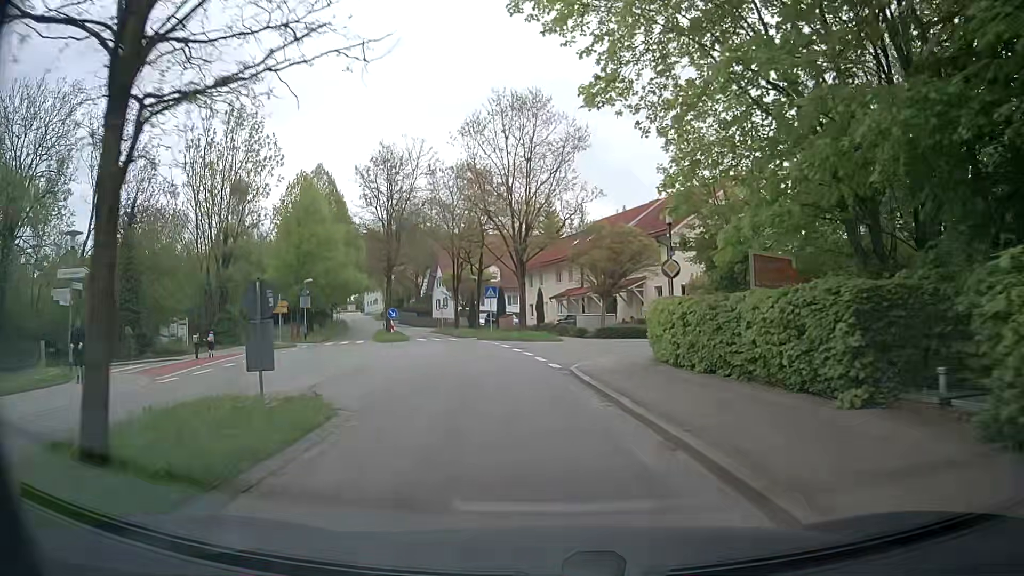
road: tertiary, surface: asphalt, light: Day
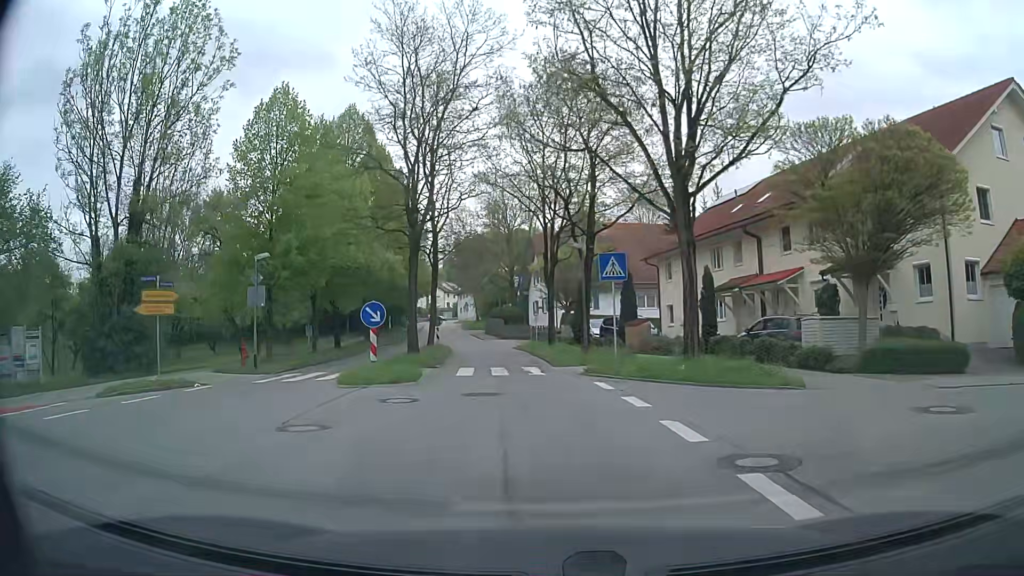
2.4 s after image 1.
(-1.6, +23.1) m; -9°
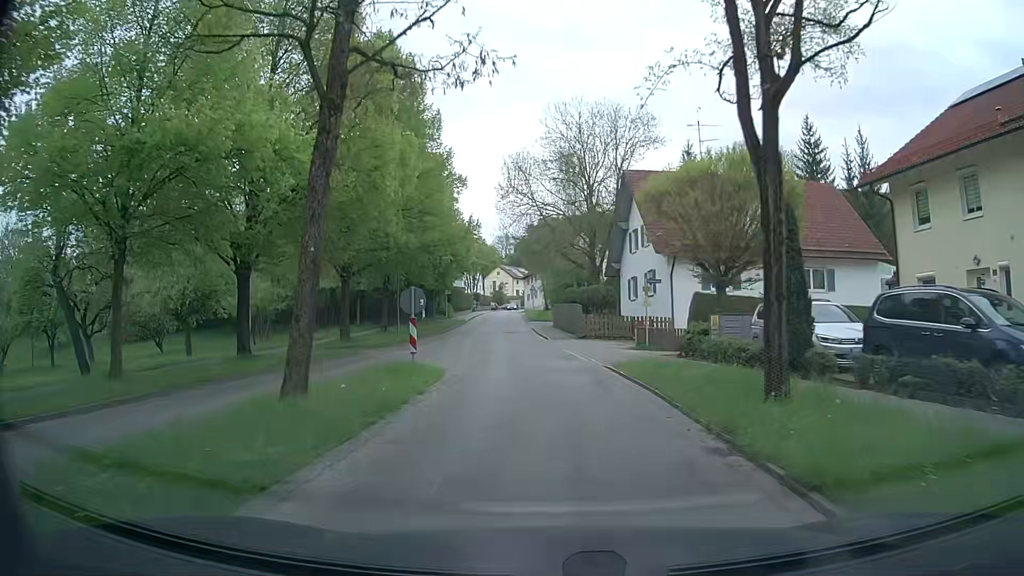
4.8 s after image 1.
(-1.4, +24.2) m; -6°
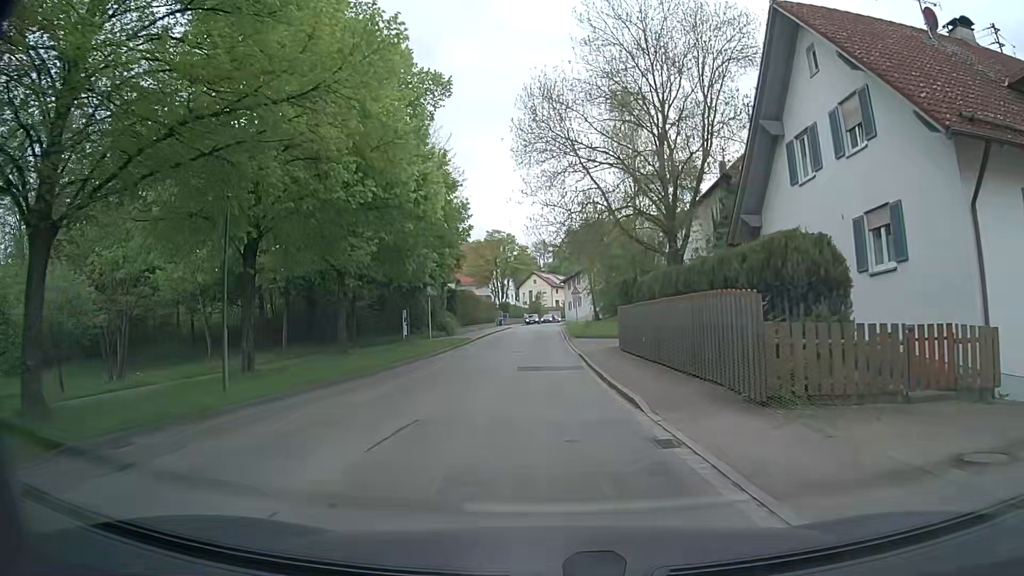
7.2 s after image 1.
(-0.5, +23.6) m; -2°
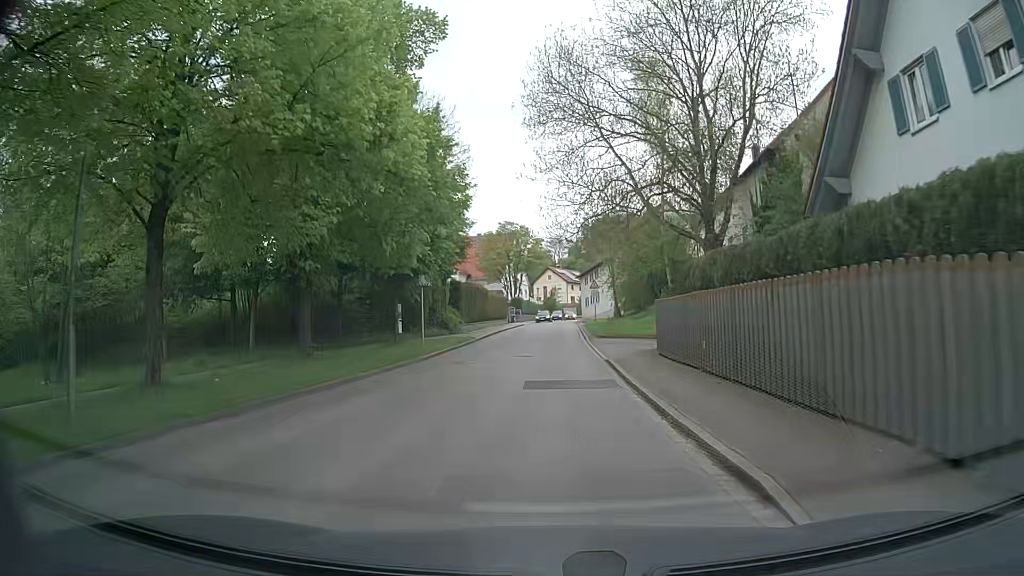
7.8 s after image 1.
(-0.1, +5.6) m; -2°
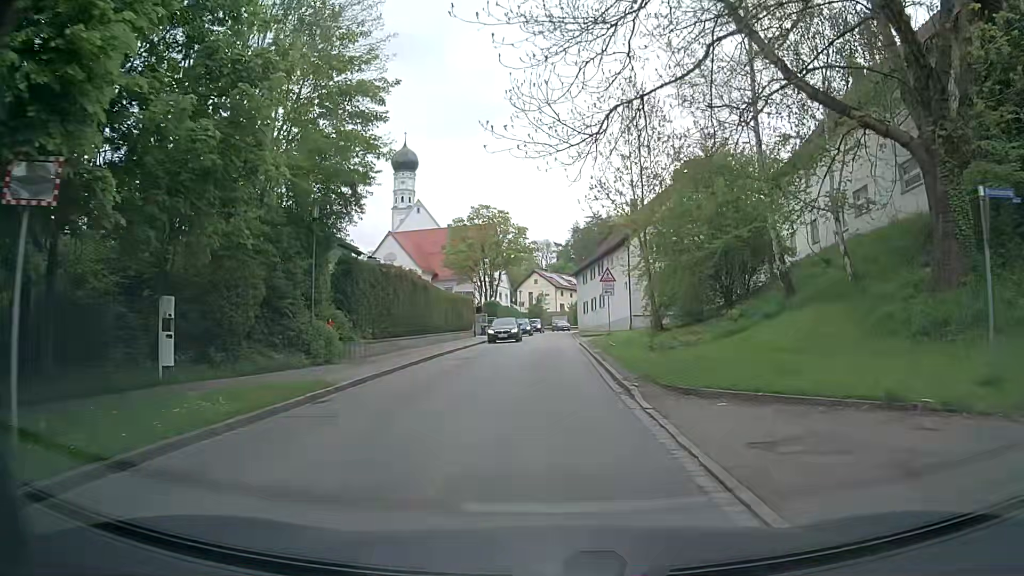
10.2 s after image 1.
(+0.1, +21.8) m; +1°
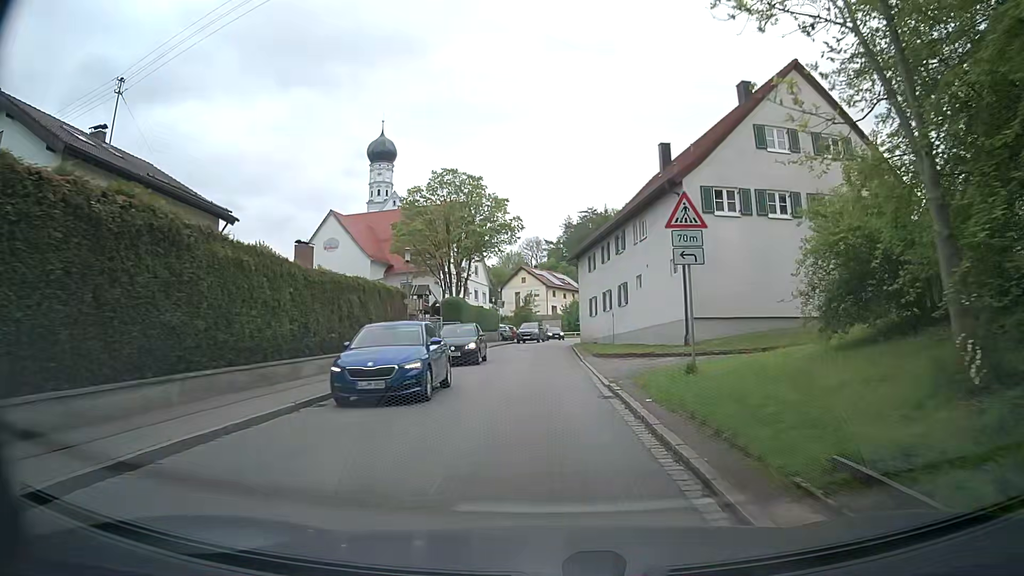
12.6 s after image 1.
(0.0, +20.9) m; +1°
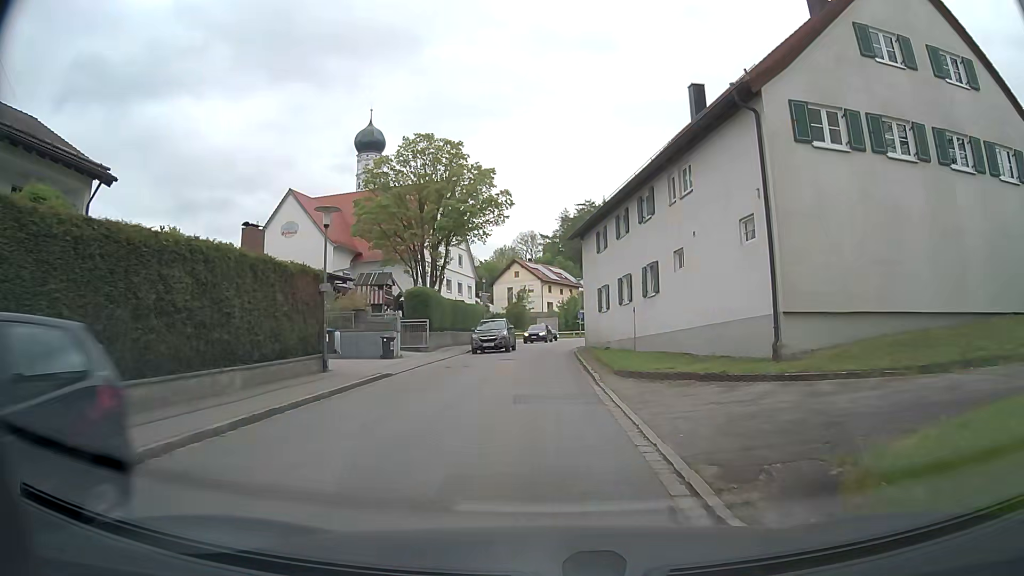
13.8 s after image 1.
(0.0, +10.3) m; 0°
(0, +10) (0, +20) (0, +30) (0, +40) (+2, +50) (+4, +60) (+3, +69) (-4, +76) (-13, +79) (-23, +81) m
